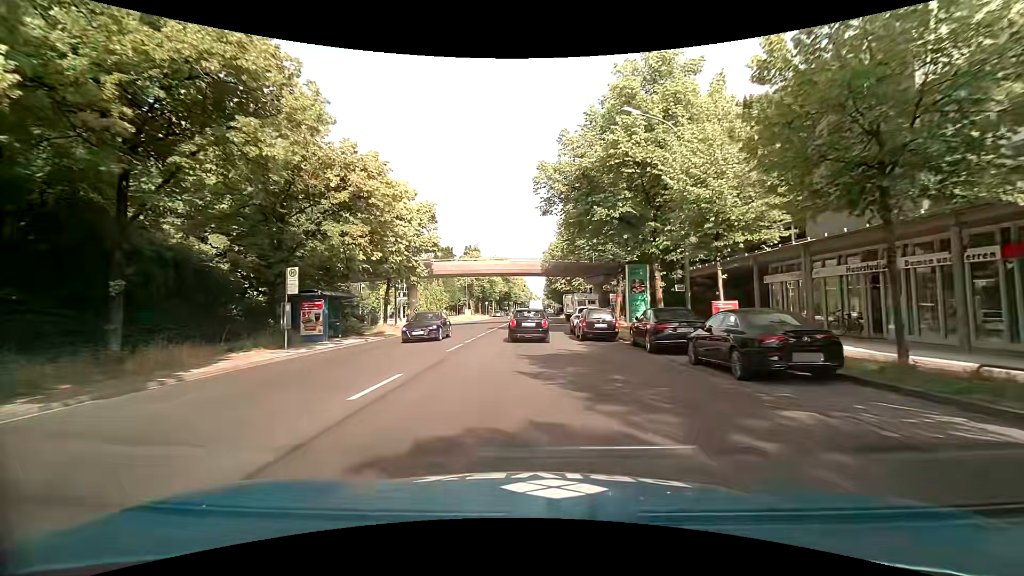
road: tertiary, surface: asphalt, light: Day
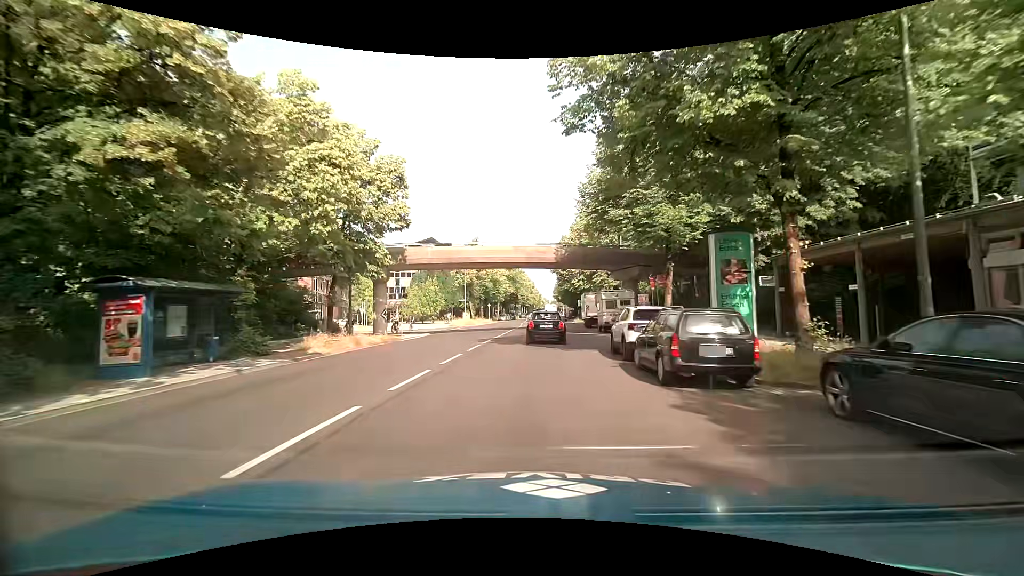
(-0.1, +12.6) m; -1°
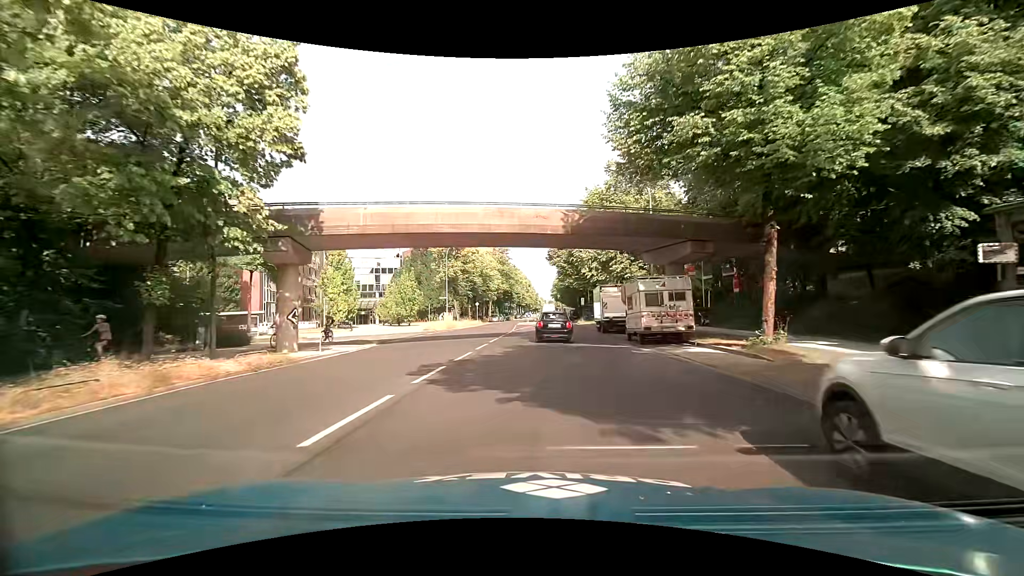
(0.0, +12.7) m; 0°
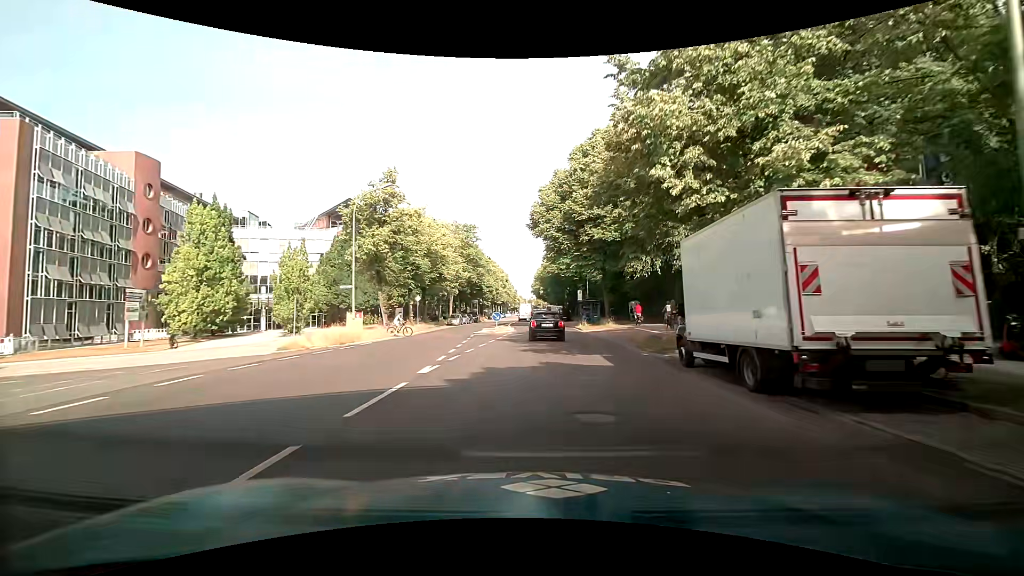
(+0.5, +25.7) m; +2°
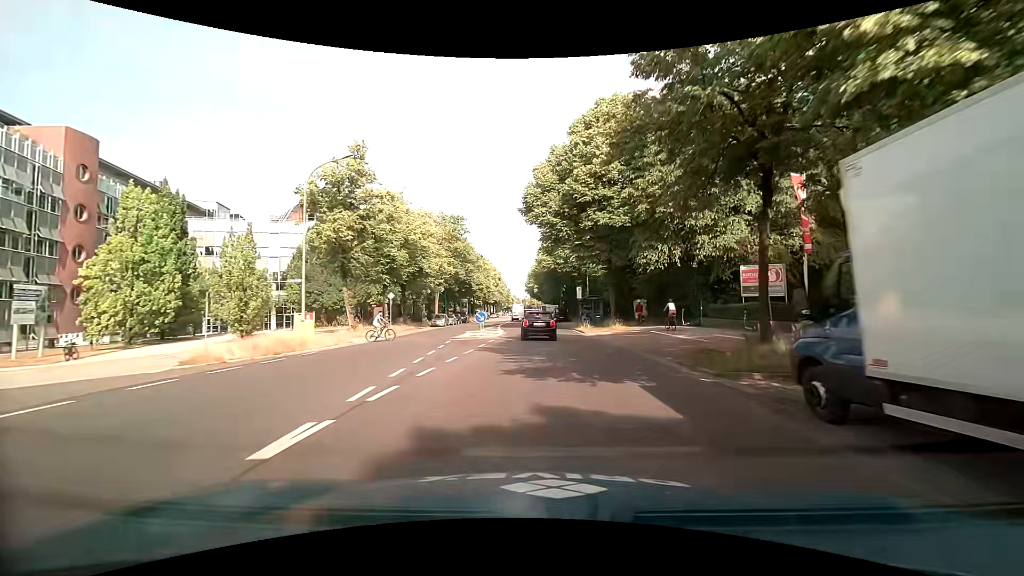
(+0.1, +6.5) m; +2°
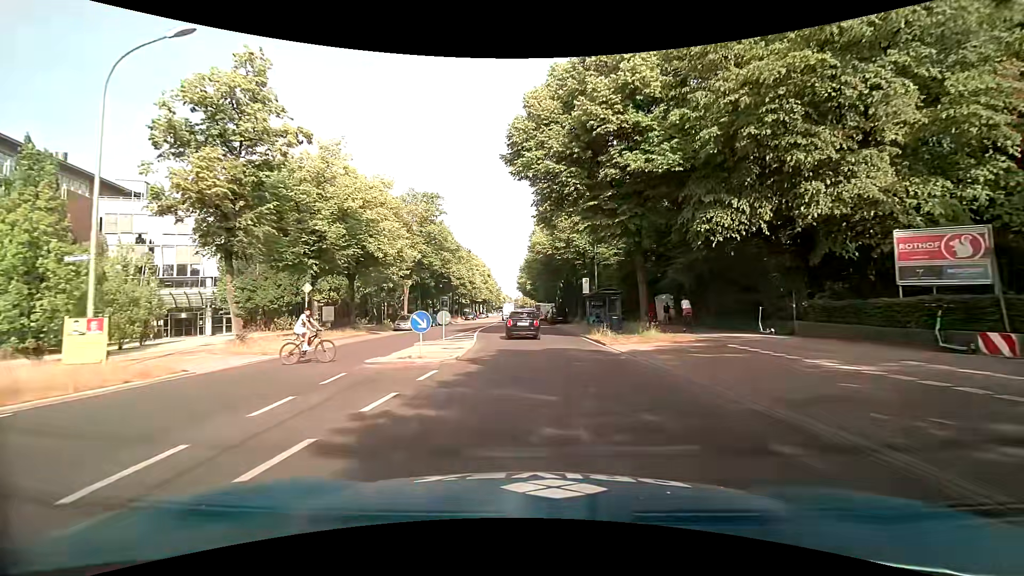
(0.0, +12.6) m; +1°
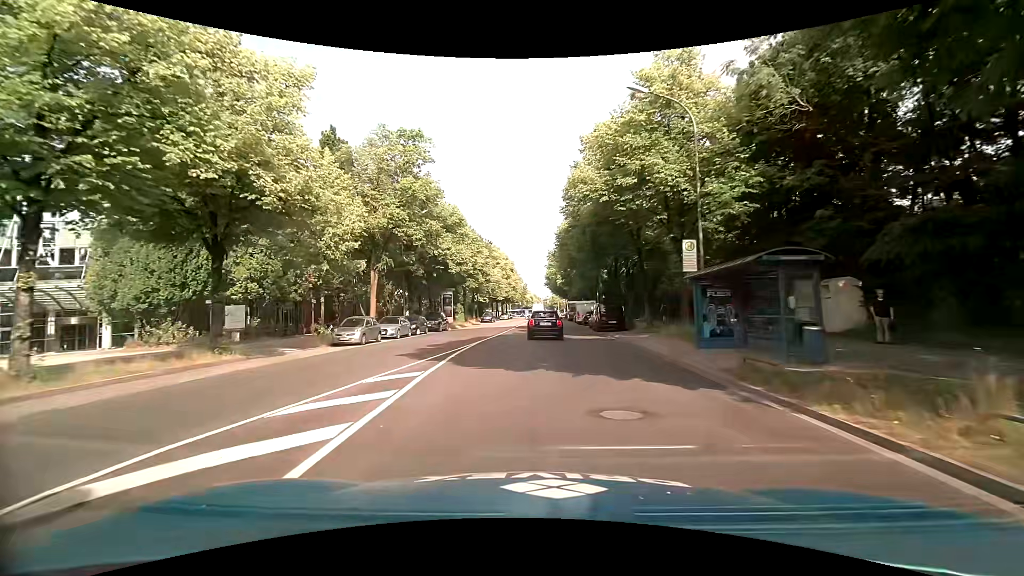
(-0.5, +19.6) m; -4°
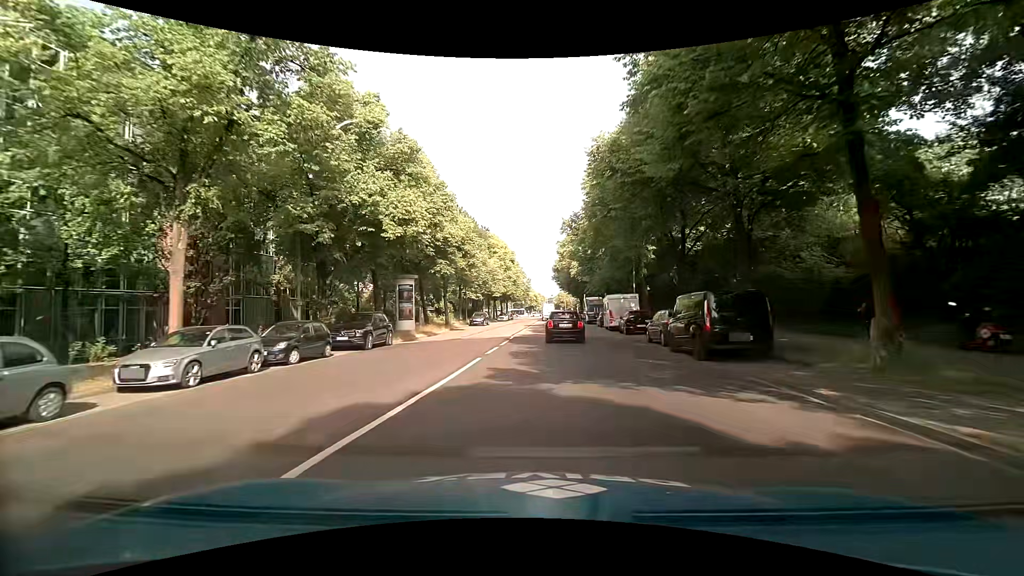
(-0.2, +20.1) m; -1°
(0, +10) (0, +20) (0, +30) (+1, +40) (+1, +50) (+2, +60) (+2, +70) (+2, +80) (+3, +90) (+3, +100) m
